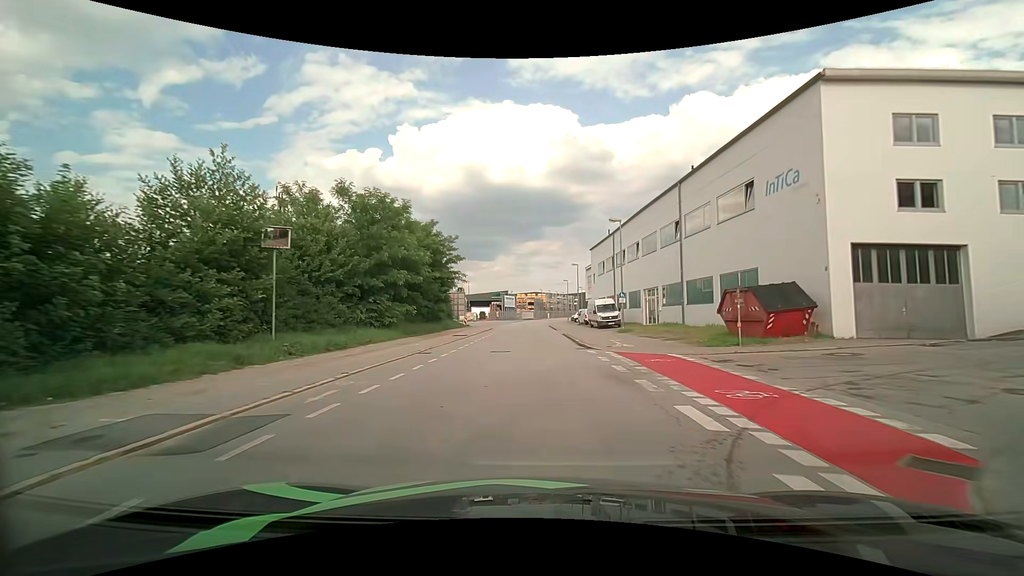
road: residential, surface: asphalt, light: Day
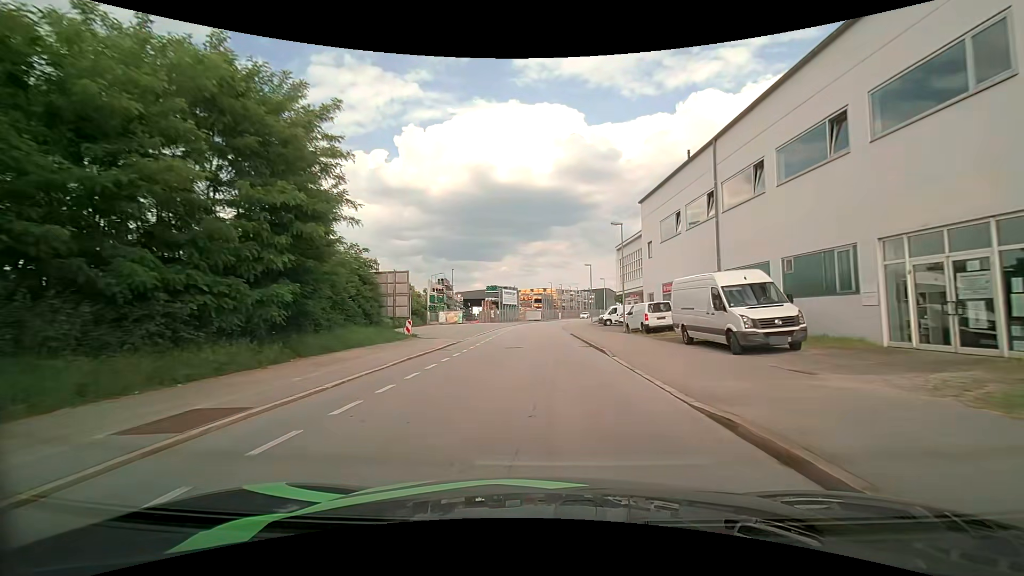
(-0.9, +28.3) m; -2°
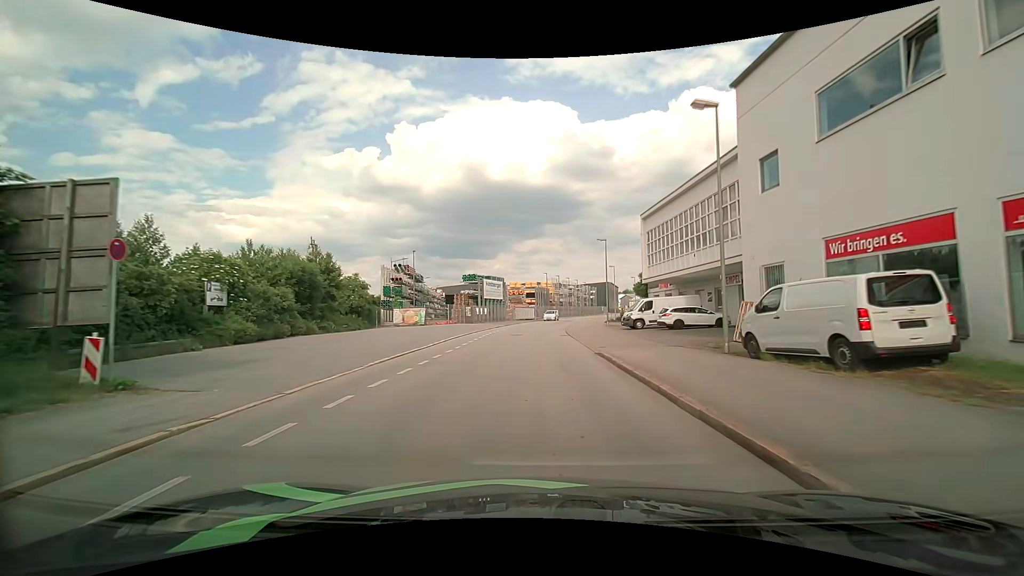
(+0.1, +20.1) m; +1°
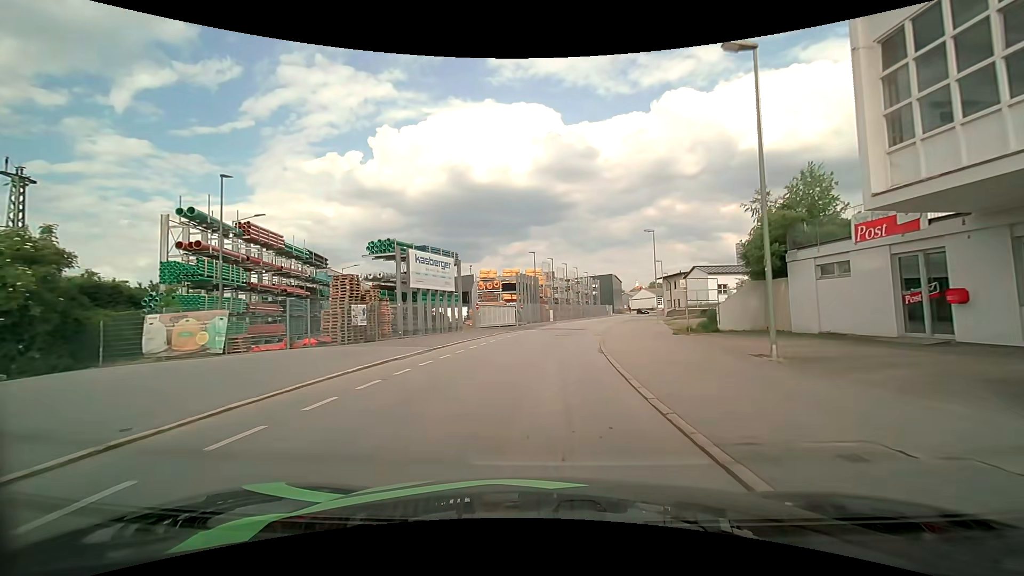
(+0.3, +32.3) m; +2°
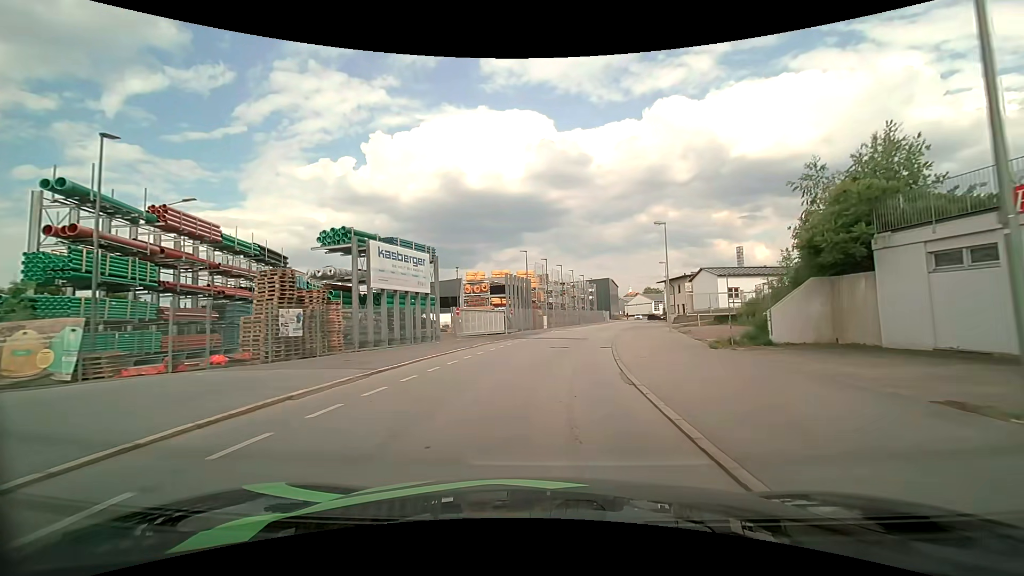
(0.0, +6.3) m; +1°
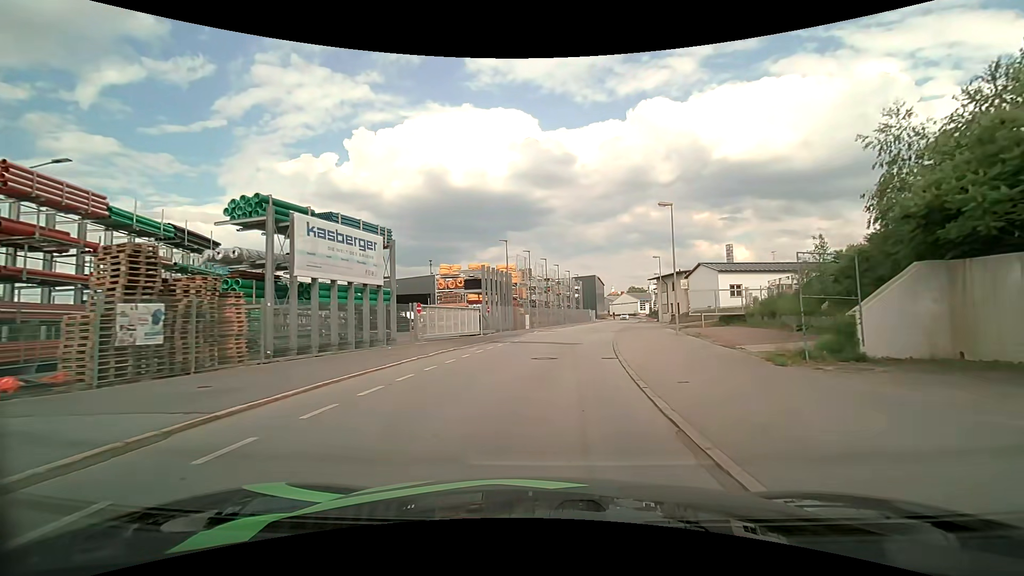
(+0.1, +6.3) m; +1°
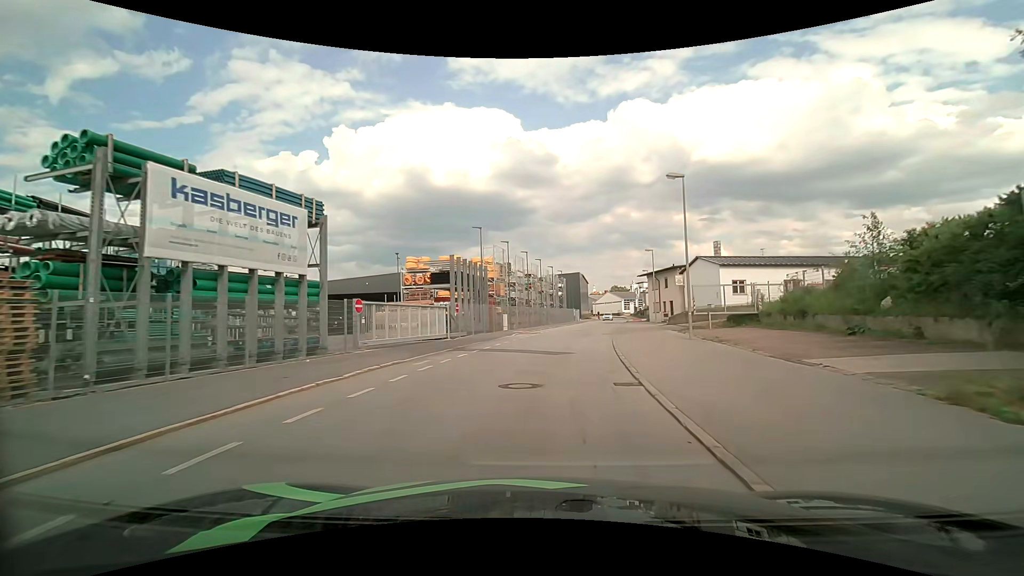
(+0.1, +6.3) m; +2°
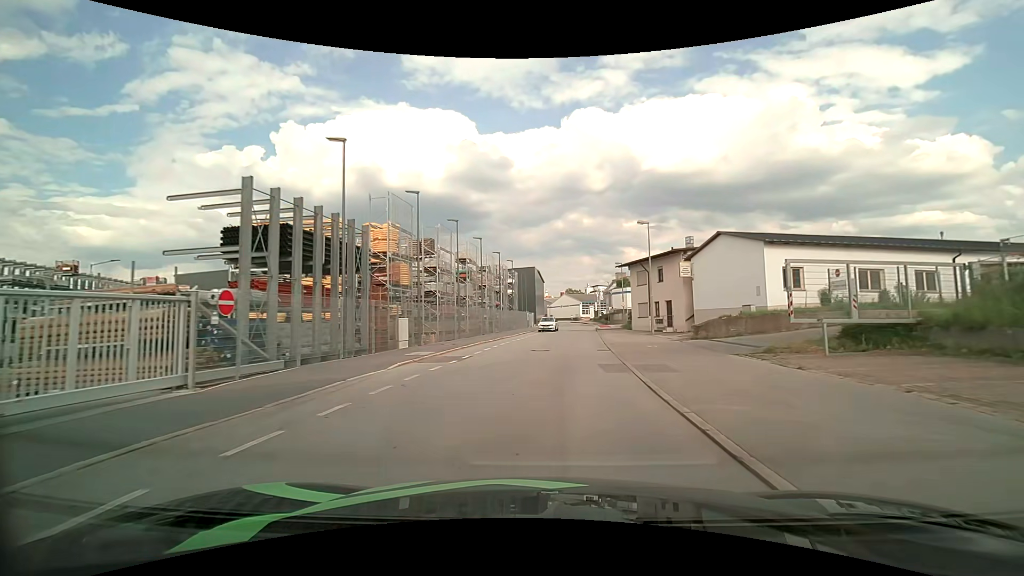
(+1.0, +19.2) m; +6°
(0, +10) (+1, +20) (+2, +30) (+3, +40) (+4, +50) (+5, +60) (+6, +70) (+7, +80) (+8, +90) (+8, +100) m
